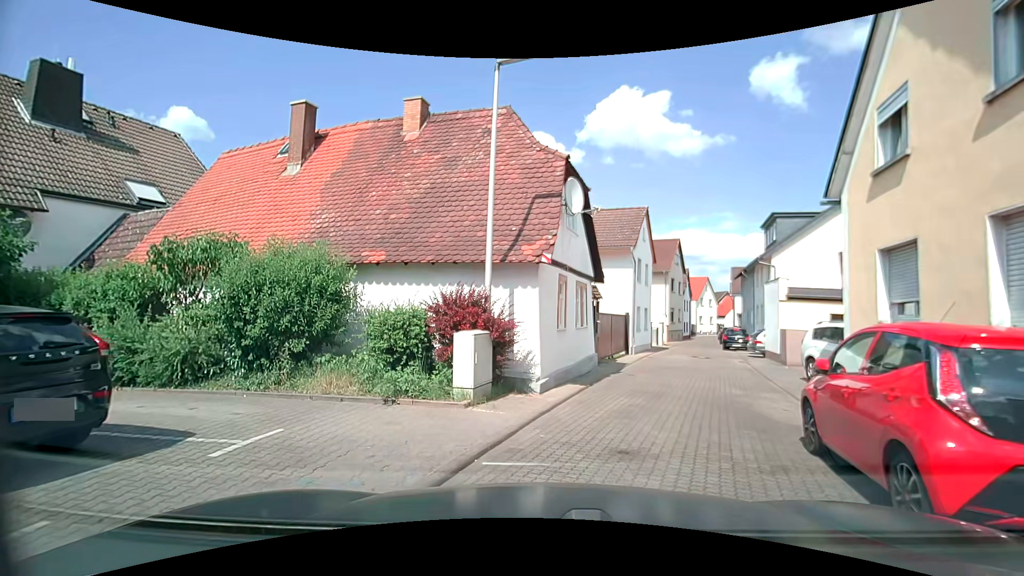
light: Day
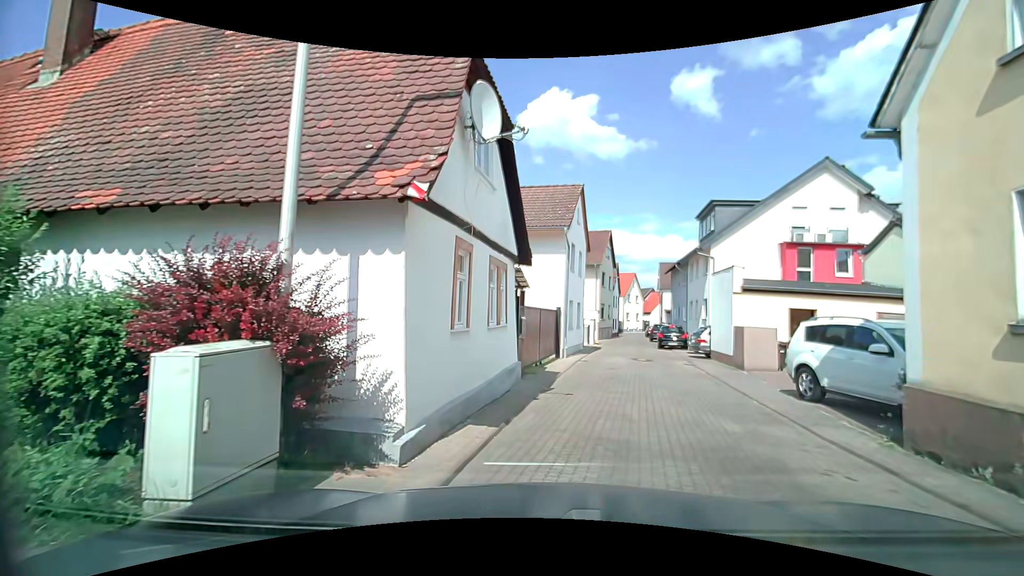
(+0.5, +4.6) m; +8°
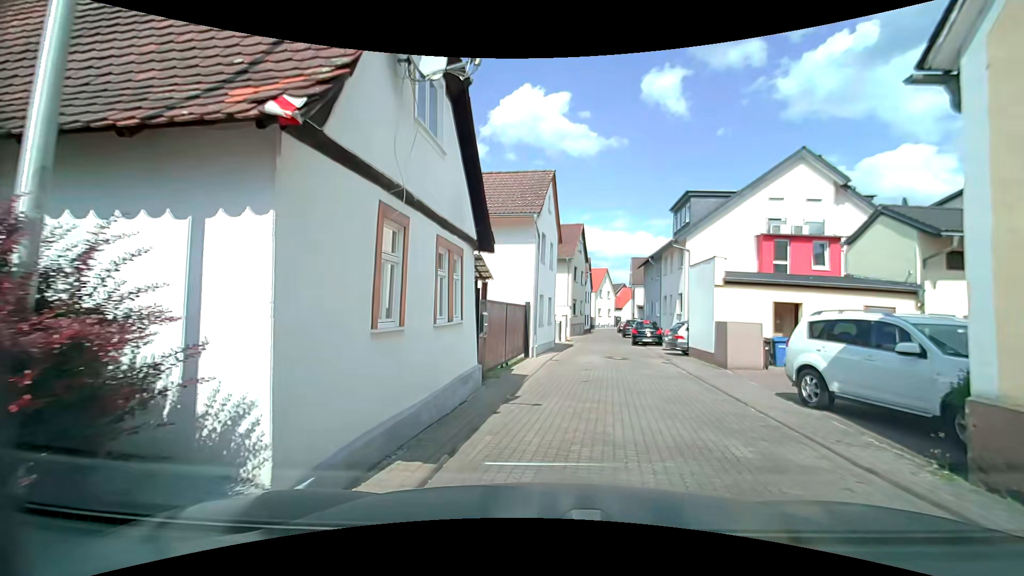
(+0.1, +1.7) m; +5°
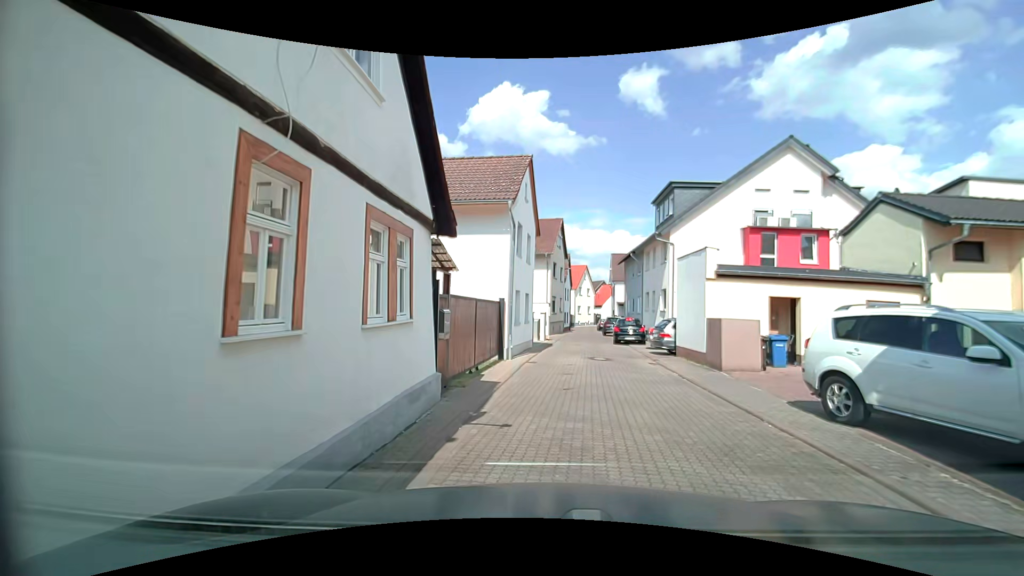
(+0.1, +1.7) m; +4°
